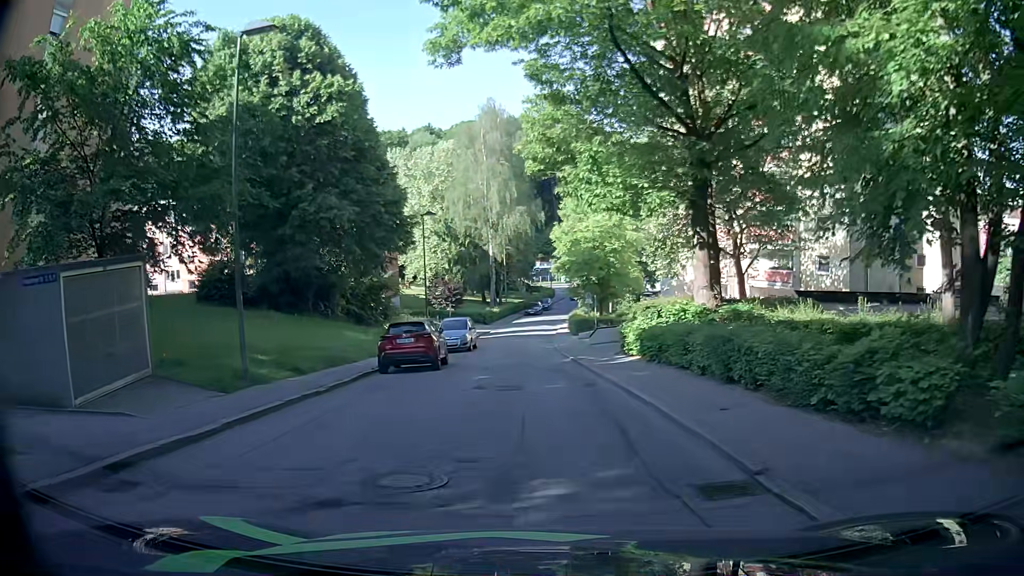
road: residential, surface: asphalt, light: Day
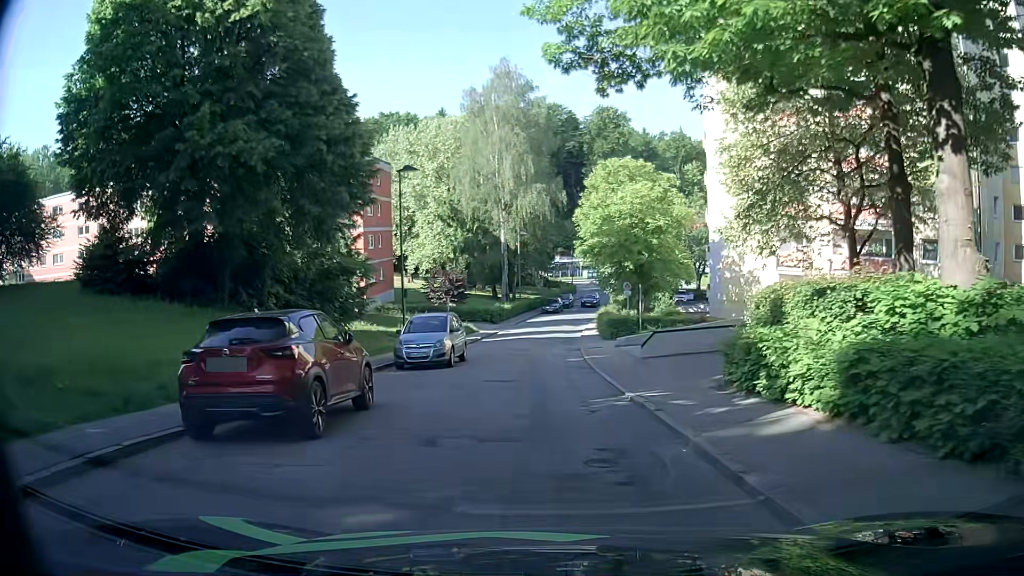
(-0.4, +12.0) m; -2°
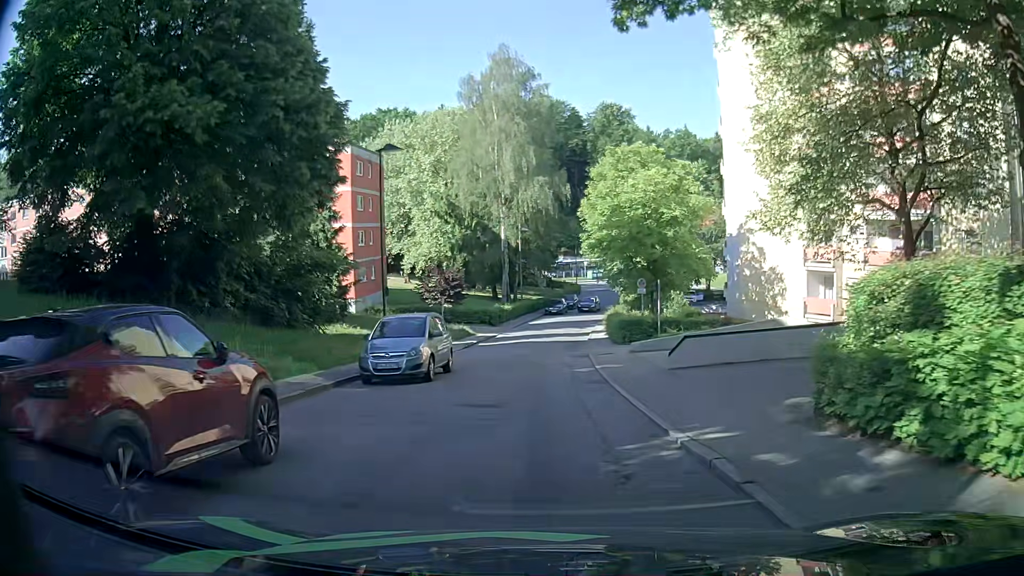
(0.0, +4.1) m; -1°
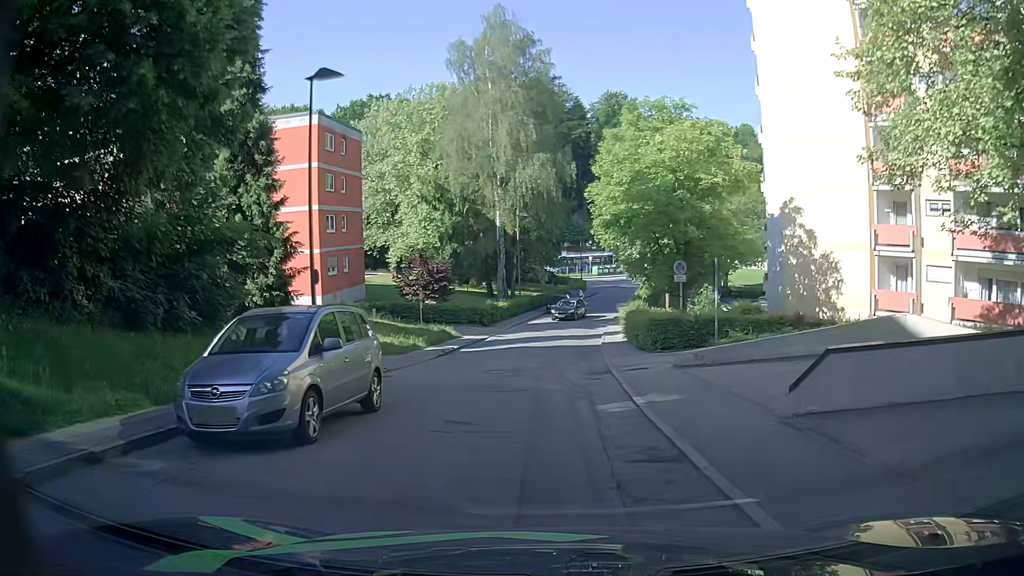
(+0.1, +8.3) m; +3°
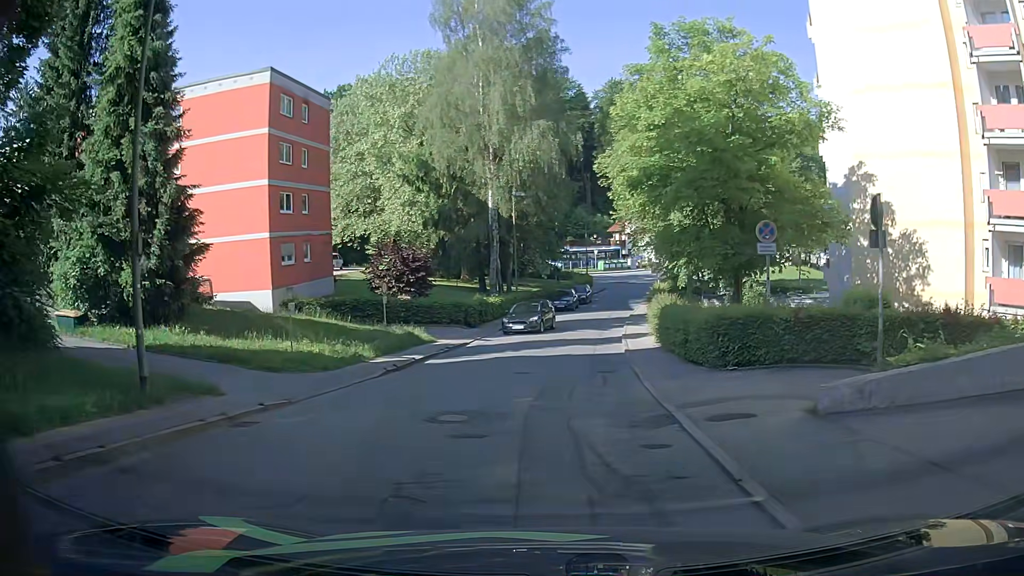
(-0.3, +8.5) m; -1°
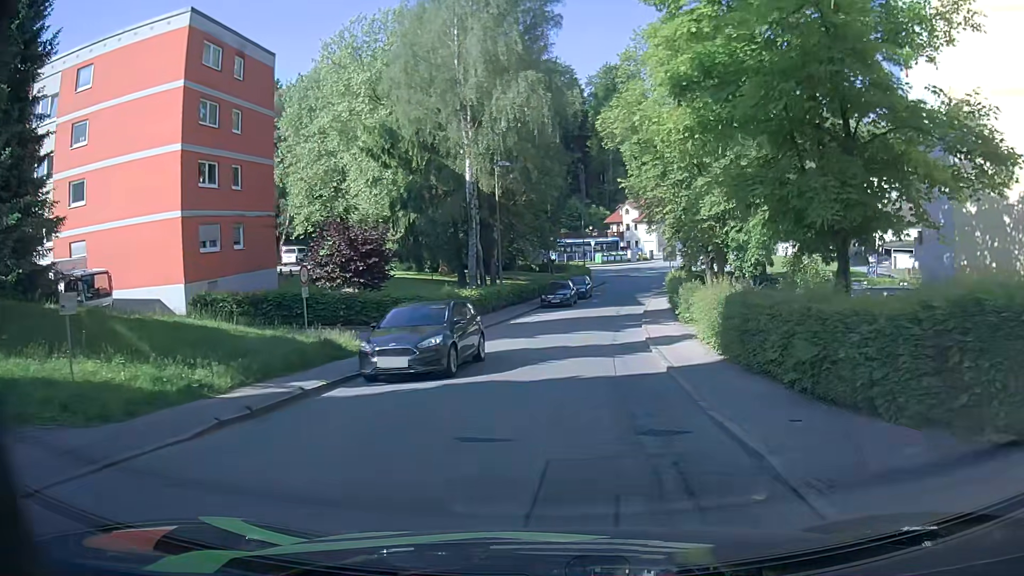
(-0.2, +8.7) m; -1°
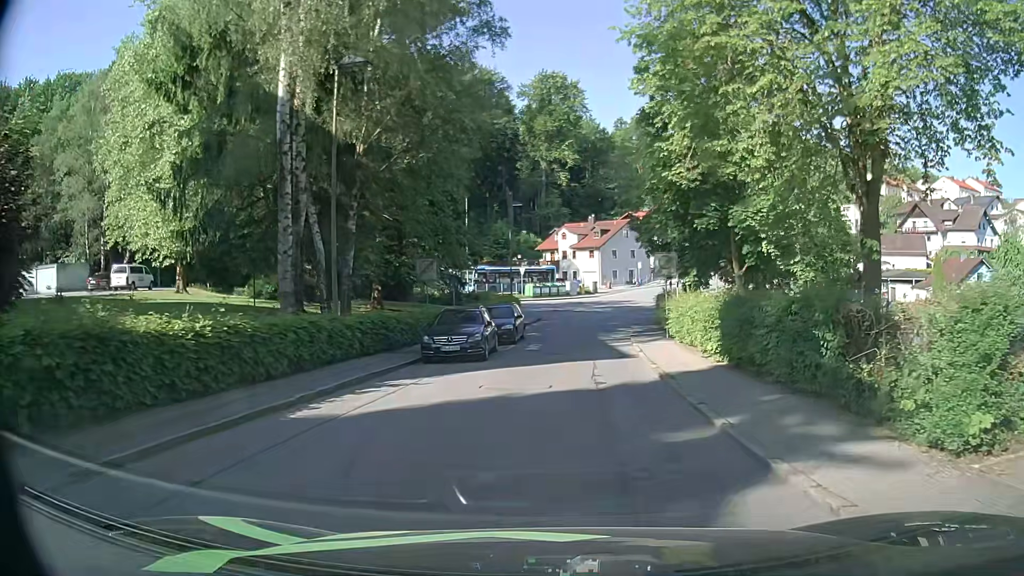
(+0.8, +19.8) m; +6°
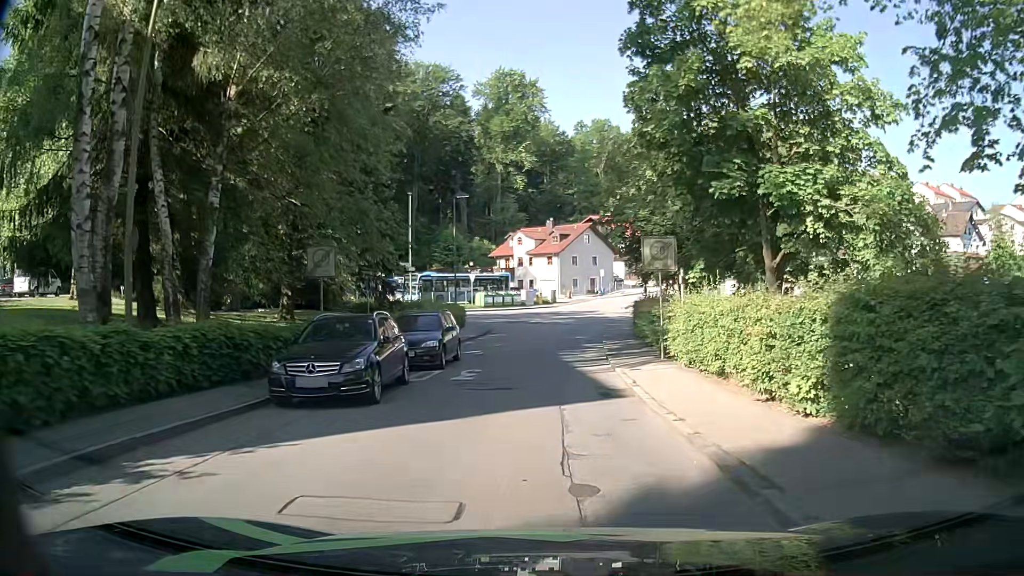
(+0.4, +7.7) m; +5°
